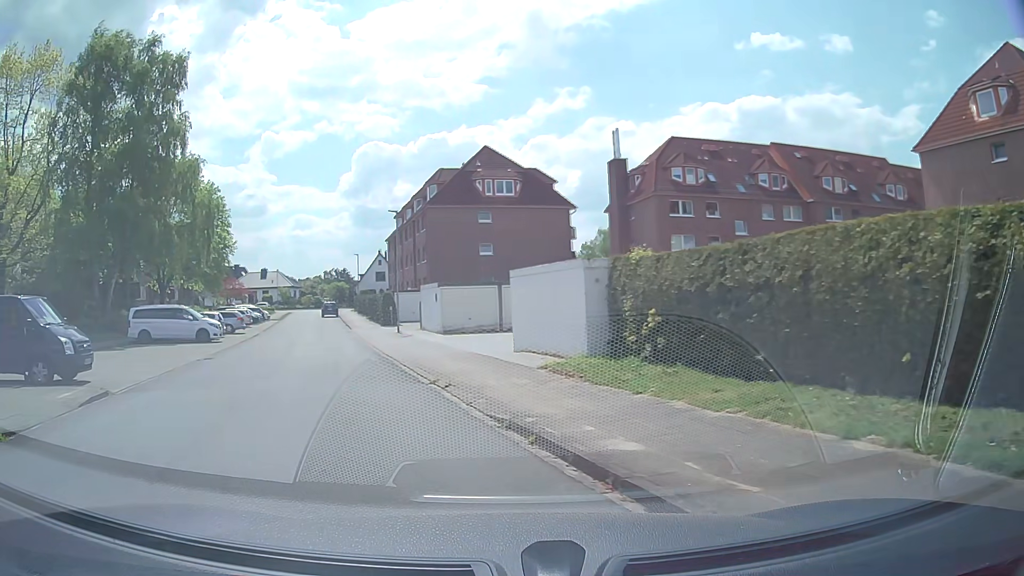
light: Day
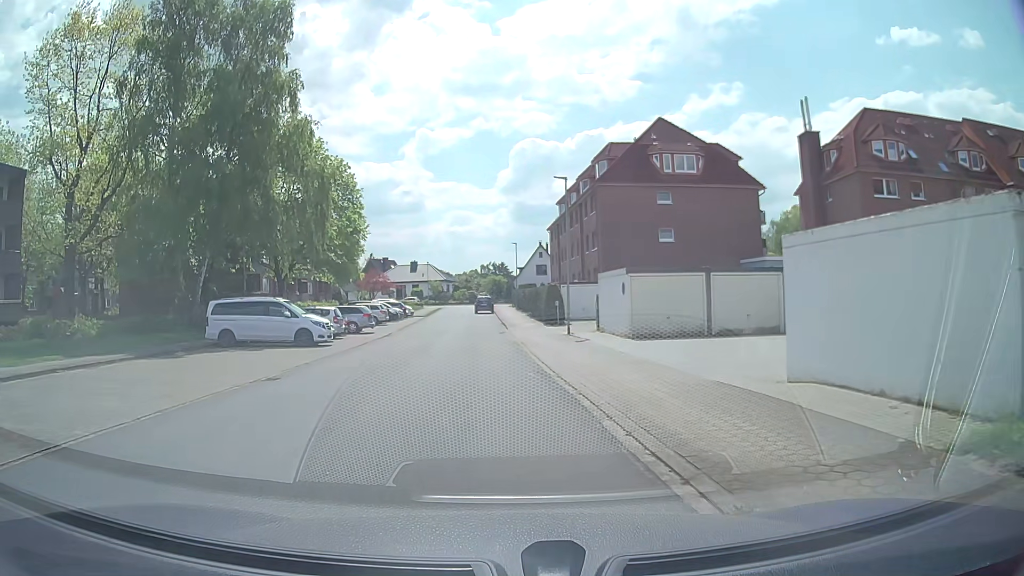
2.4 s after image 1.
(-1.3, +8.7) m; -13°
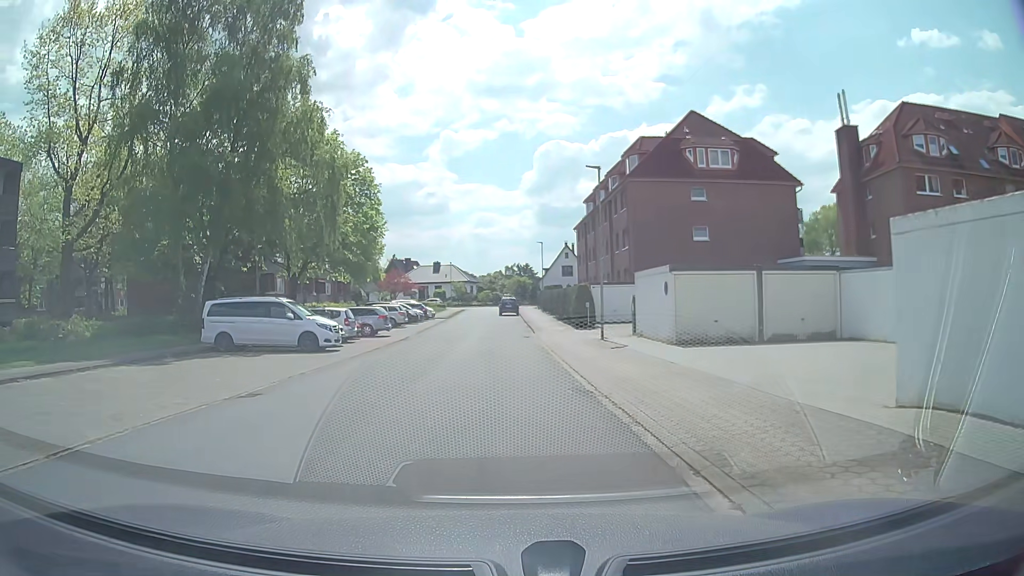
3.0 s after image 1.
(0.0, +2.7) m; -2°
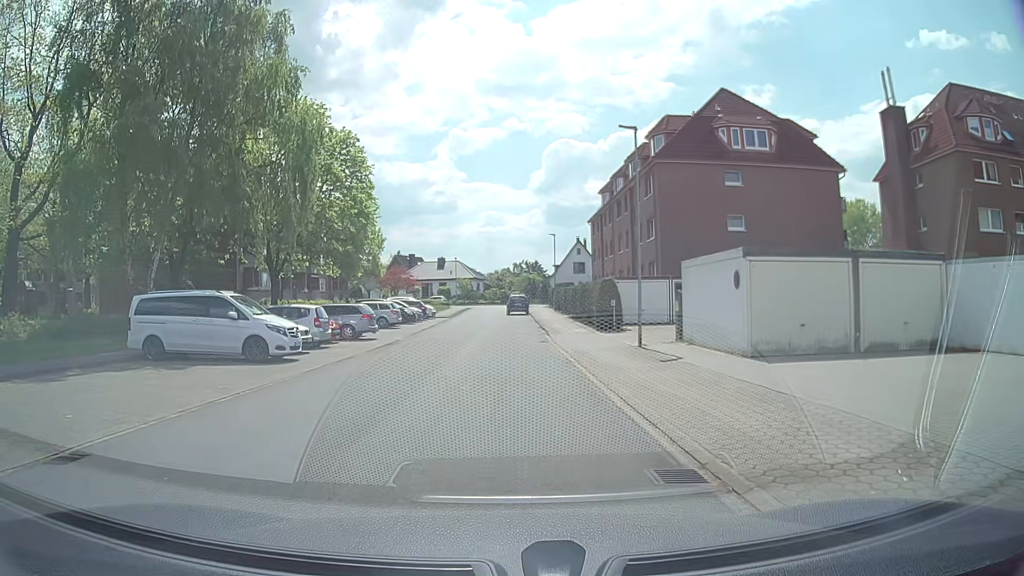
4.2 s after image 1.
(-0.1, +5.9) m; -1°
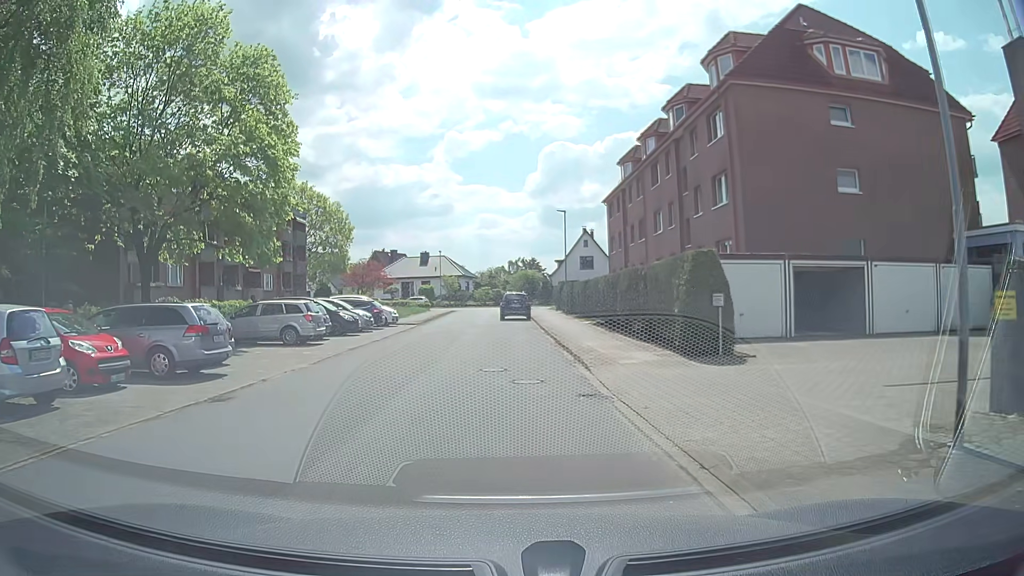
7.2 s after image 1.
(+0.2, +15.4) m; +1°
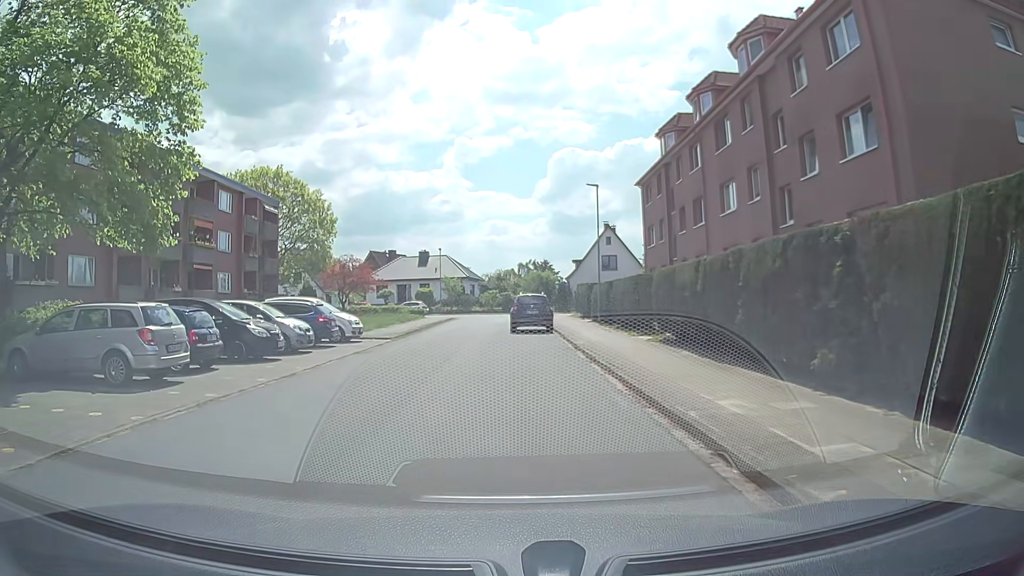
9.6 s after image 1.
(-0.1, +11.1) m; -1°
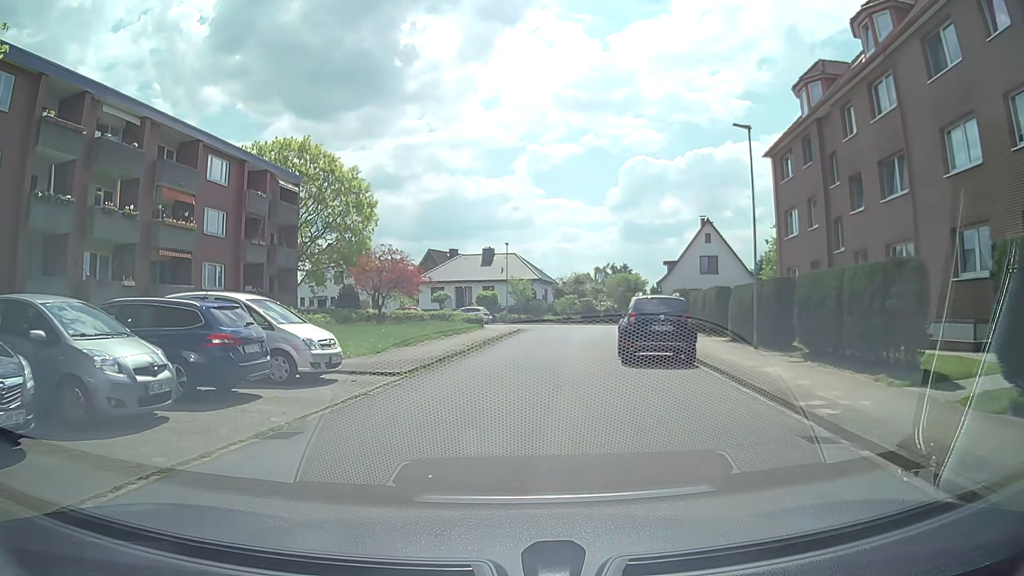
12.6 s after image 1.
(-0.8, +12.4) m; -6°
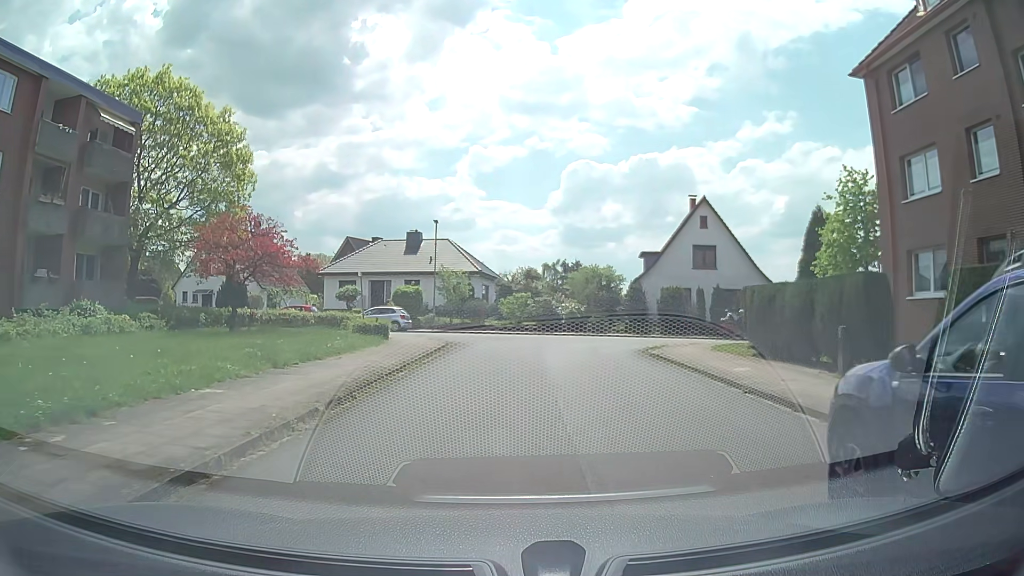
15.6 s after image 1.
(+0.6, +15.3) m; +6°
